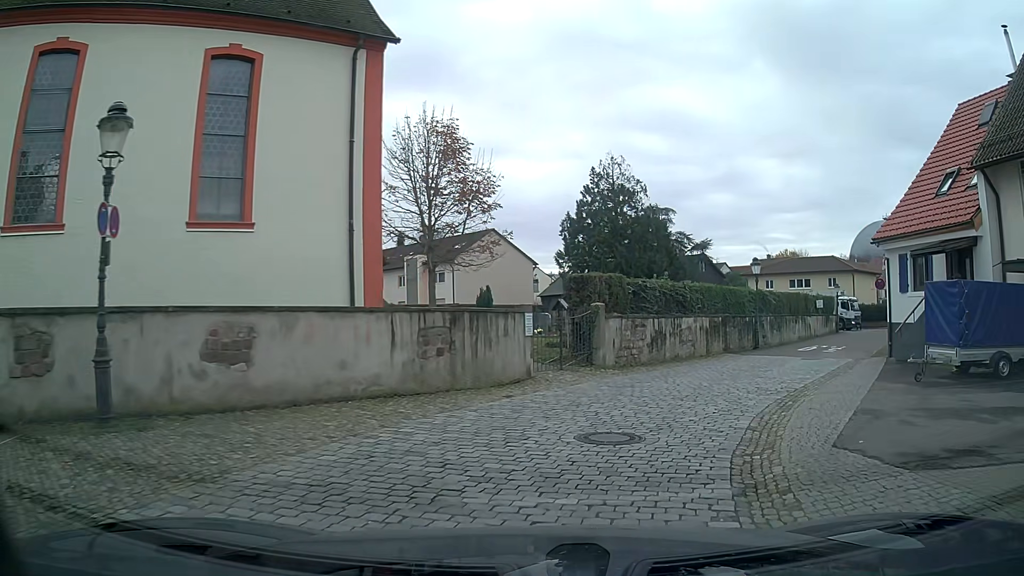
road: residential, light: Day
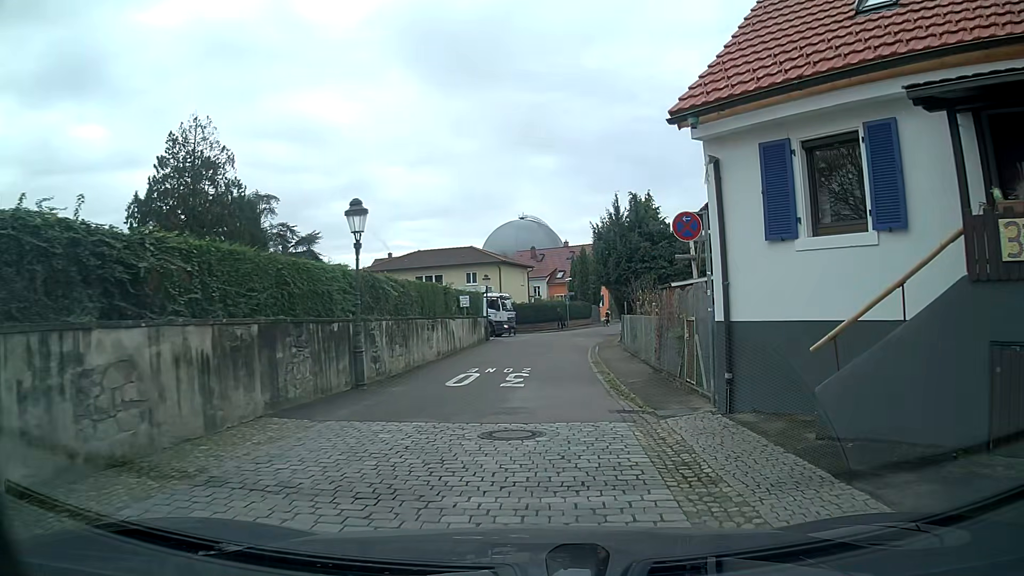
(+4.4, +14.8) m; +28°
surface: asphalt
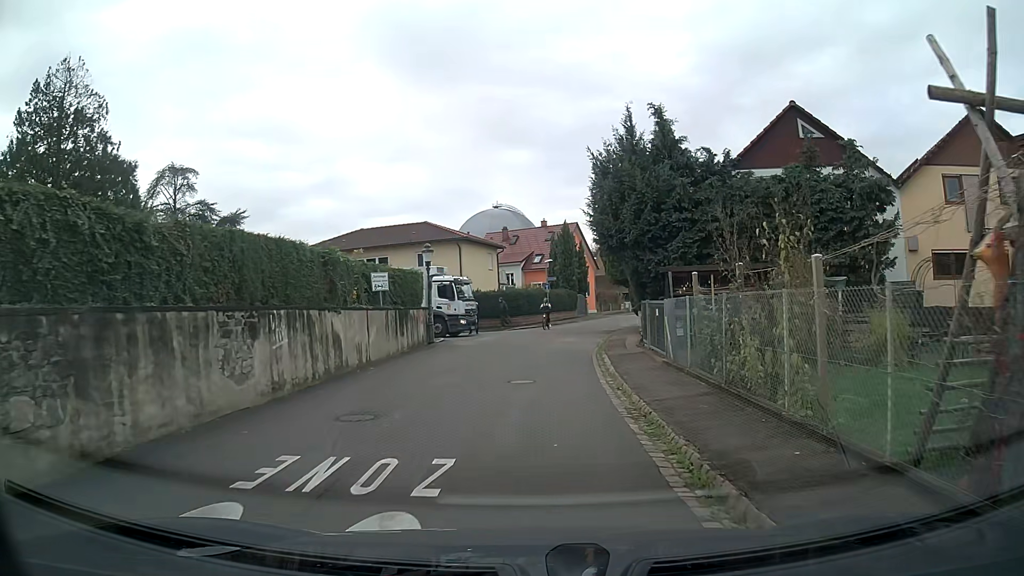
(+0.5, +13.6) m; +2°
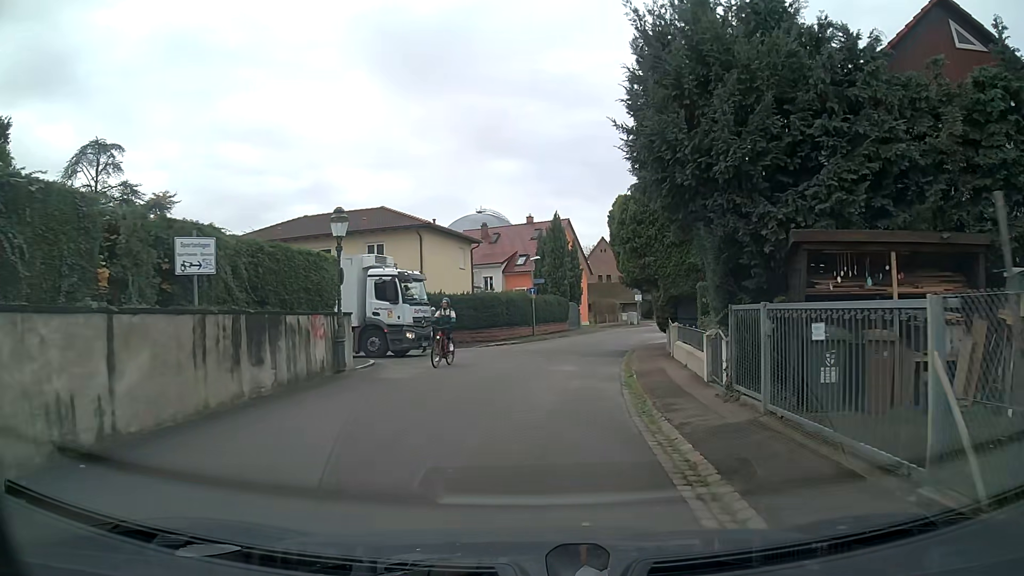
(+0.1, +10.7) m; +2°
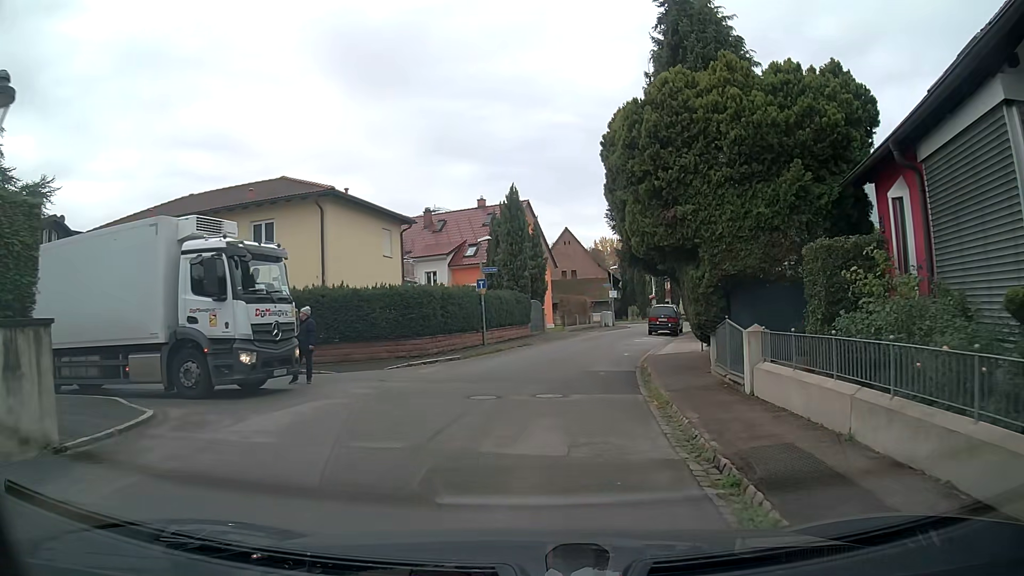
(+0.3, +10.8) m; +4°
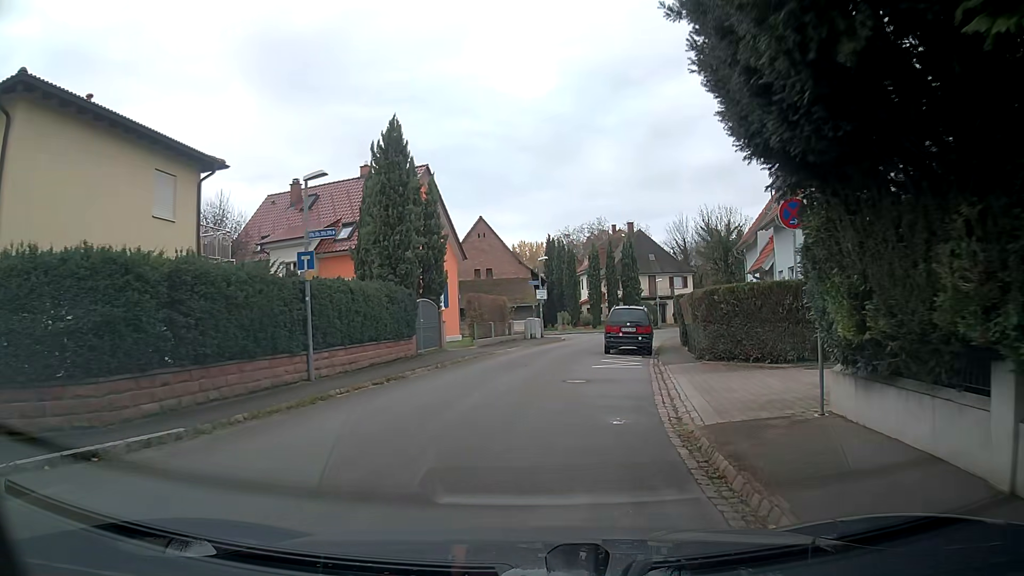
(+0.9, +14.2) m; +7°
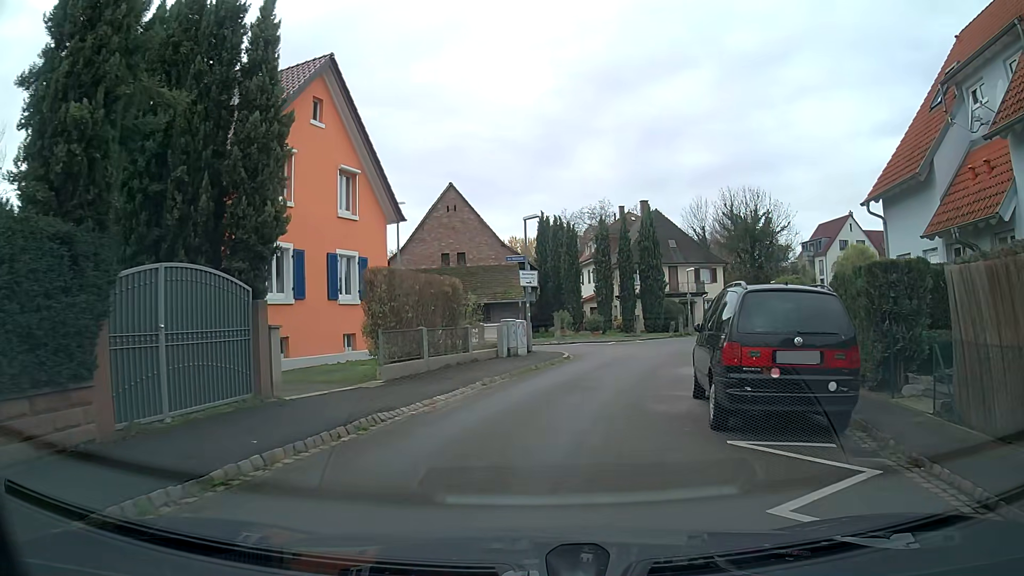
(+0.2, +16.7) m; -1°
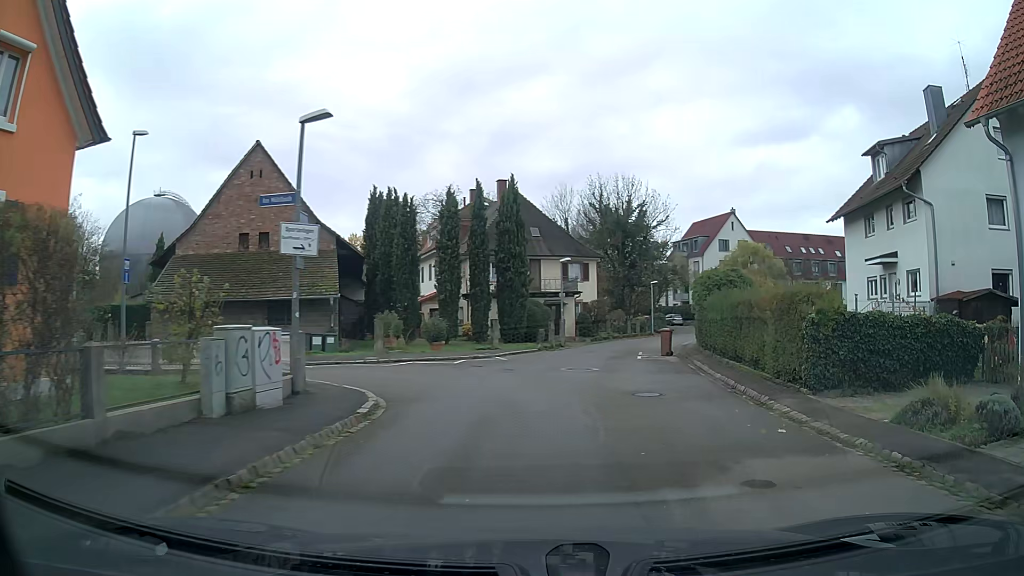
(+1.2, +11.9) m; +17°
(+1, +10) (-4, +18) (-14, +19) (-24, +18) (-34, +19) (-44, +19) (-54, +18) (-64, +17) (-74, +16) (-84, +14) m
